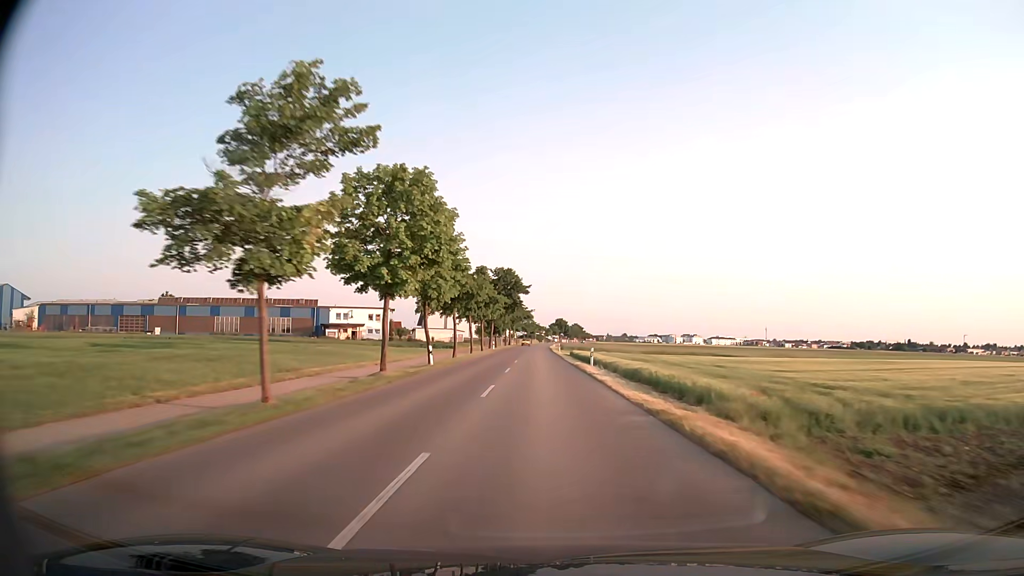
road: tertiary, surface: asphalt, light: Day
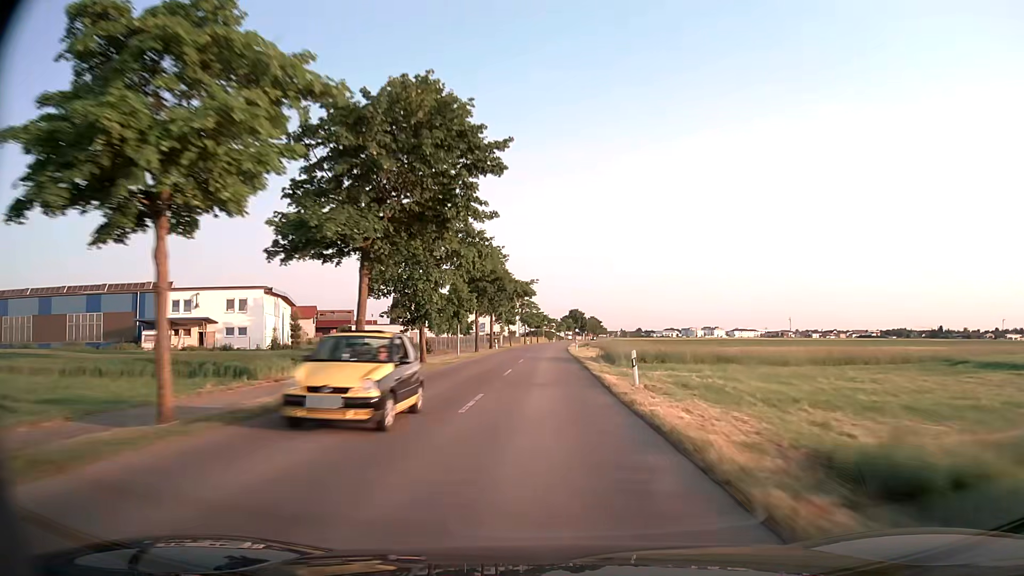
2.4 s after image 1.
(-0.4, +63.8) m; -1°
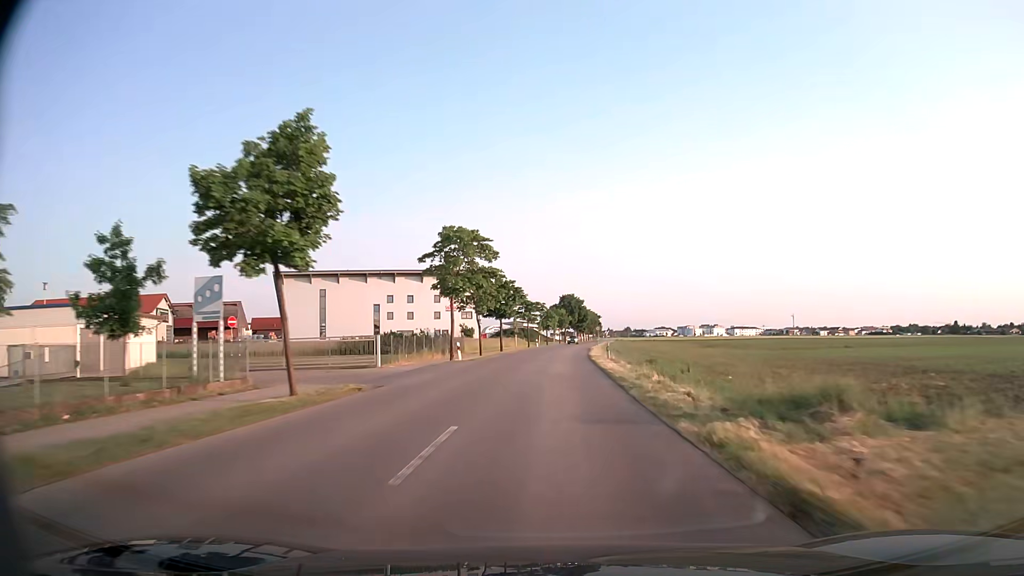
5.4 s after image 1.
(+0.6, +77.8) m; +1°
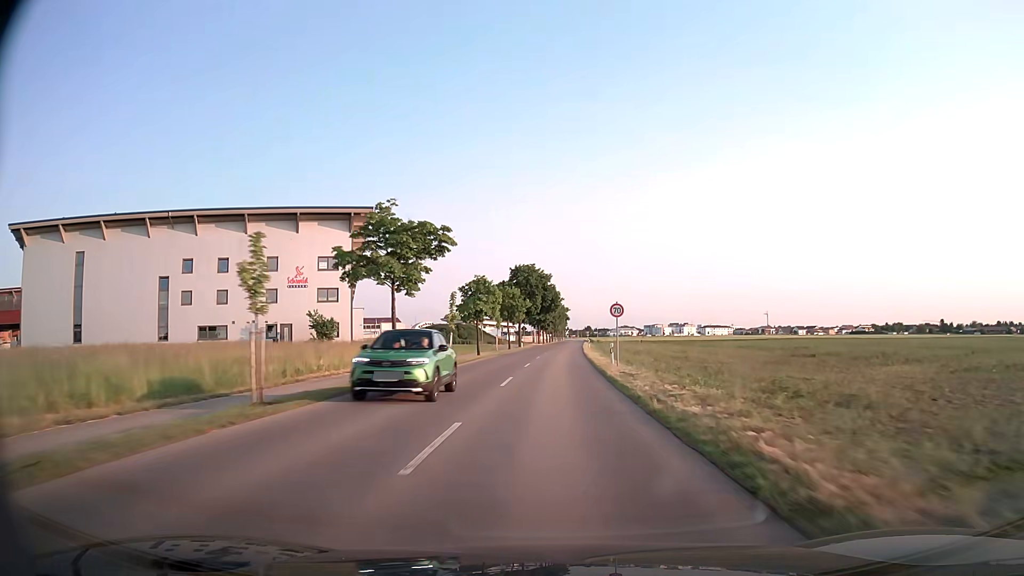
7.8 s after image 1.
(+1.9, +59.3) m; +4°
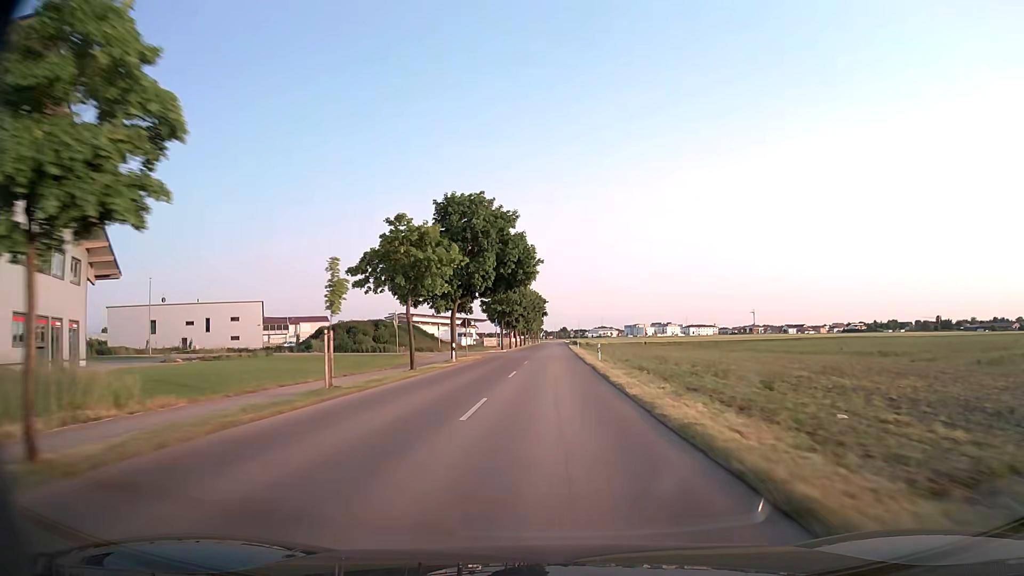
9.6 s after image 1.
(+0.8, +43.5) m; +2°
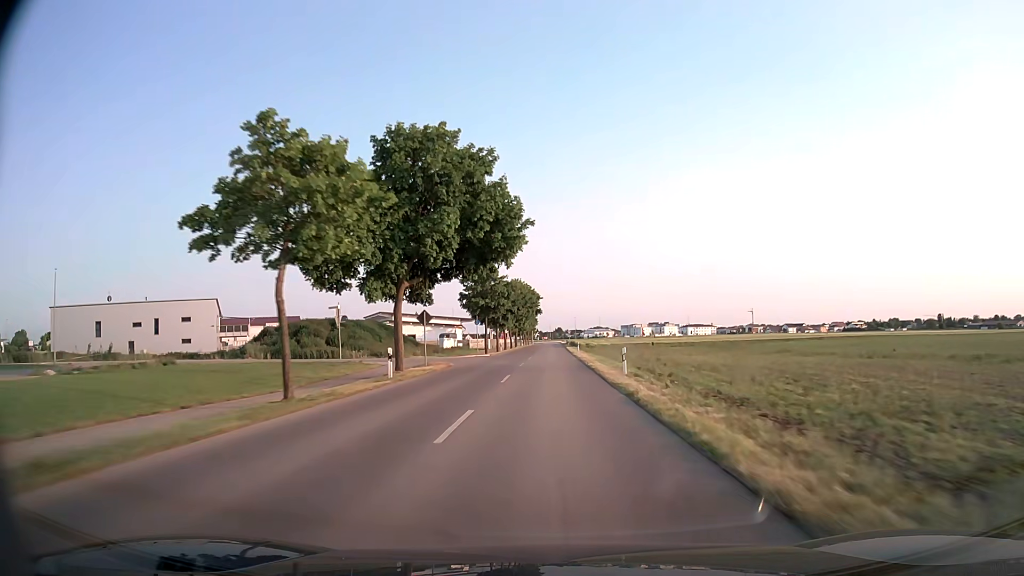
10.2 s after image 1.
(+0.1, +14.4) m; 0°
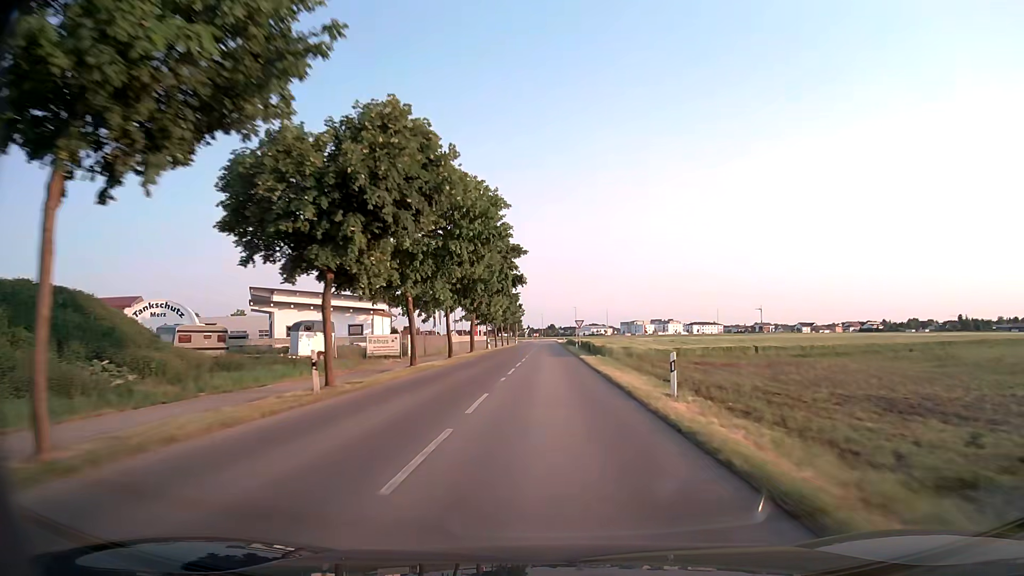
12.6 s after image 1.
(+0.4, +56.8) m; +1°
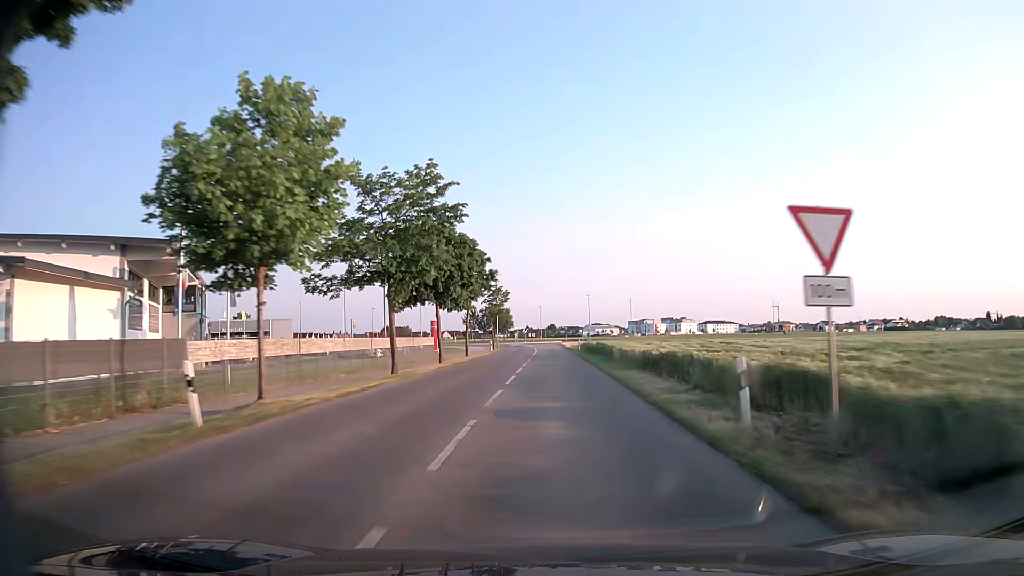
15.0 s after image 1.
(-0.1, +52.6) m; 0°
(0, +10) (0, +20) (0, +30) (0, +40) (0, +50) (0, +60) (0, +70) (0, +80) (0, +90) (0, +100) m
